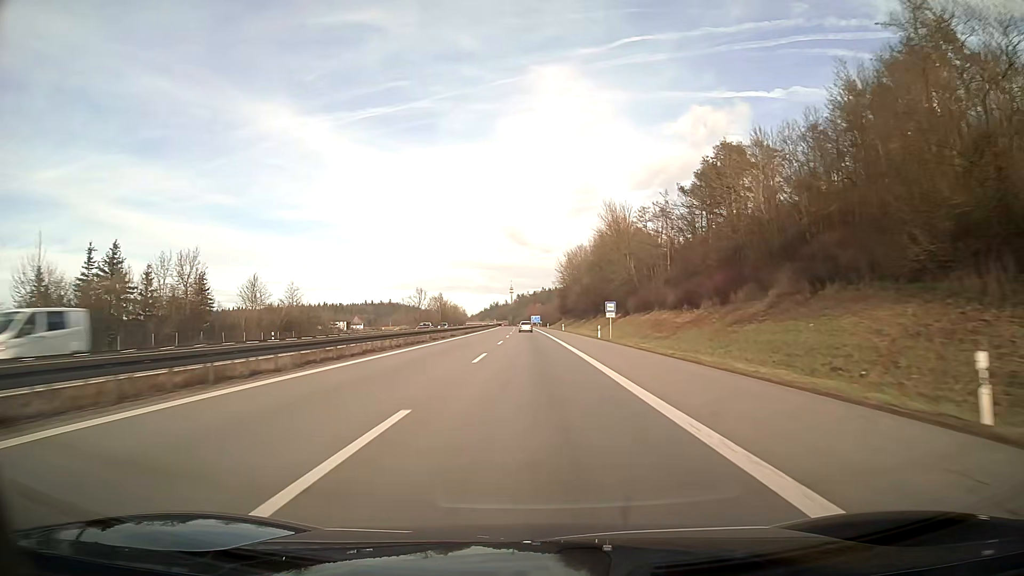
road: motorway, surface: asphalt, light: Day
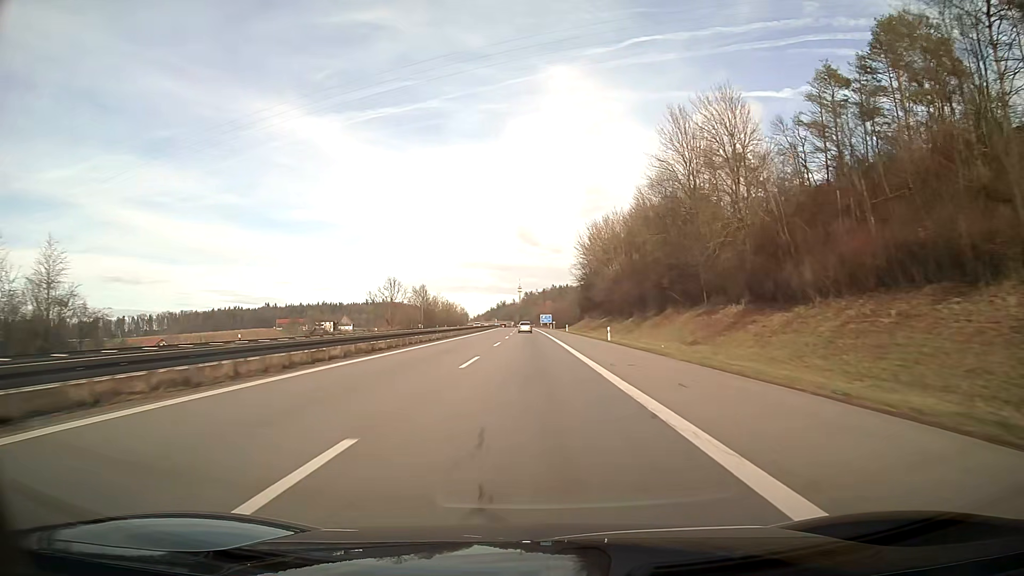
(-0.4, +57.1) m; -1°
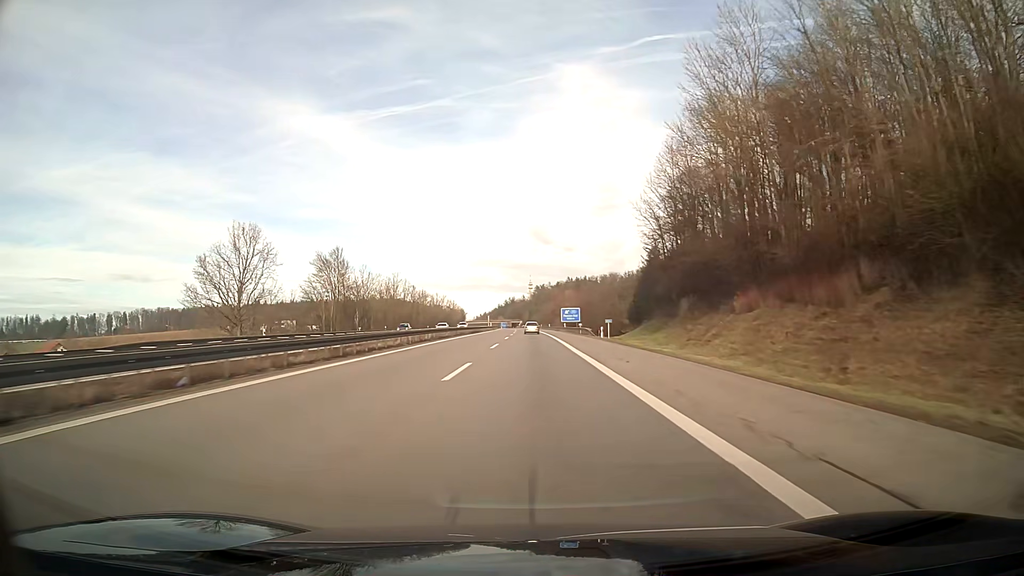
(-0.7, +95.2) m; -1°
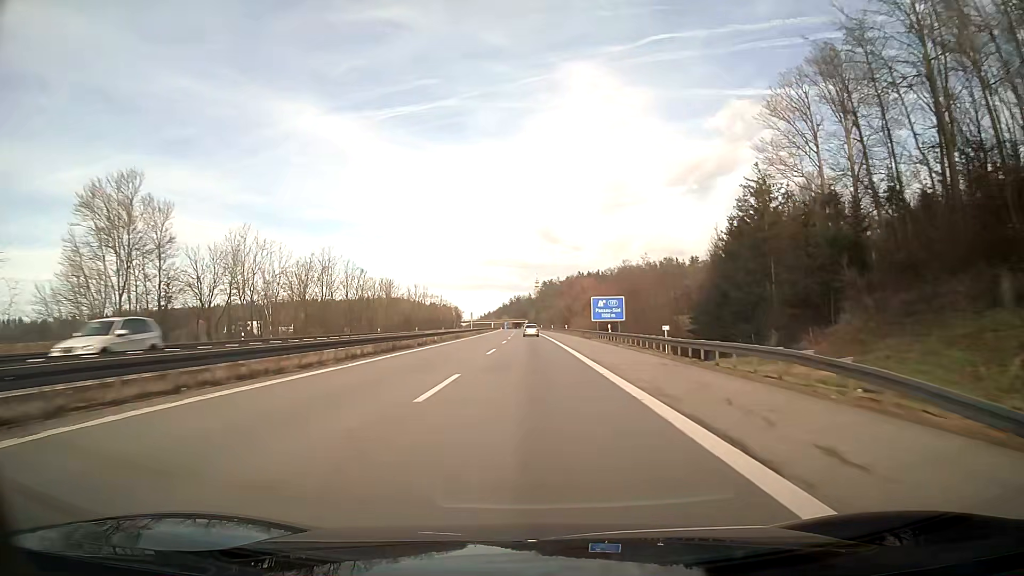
(-0.3, +57.1) m; -1°
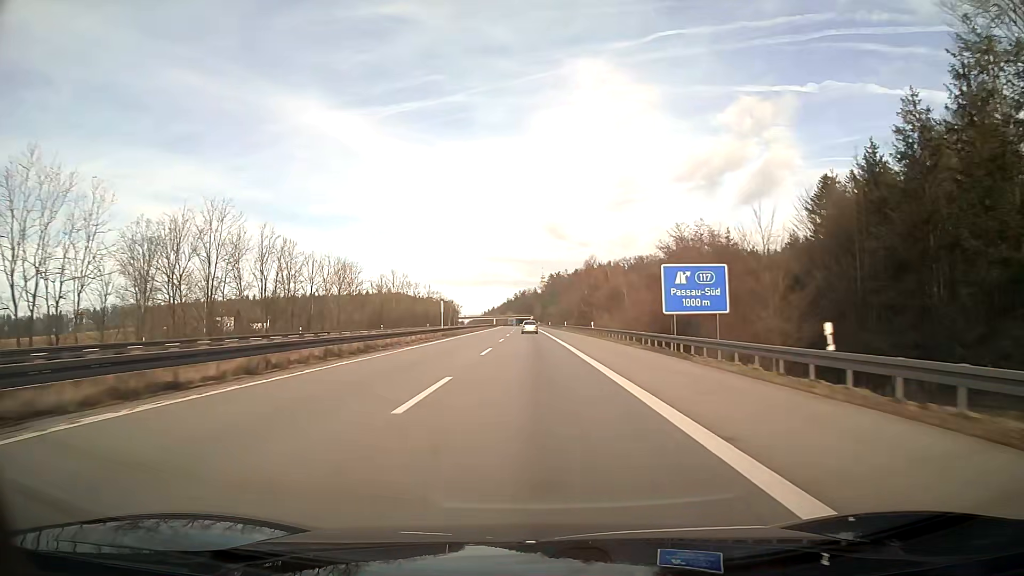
(-0.1, +38.3) m; 0°
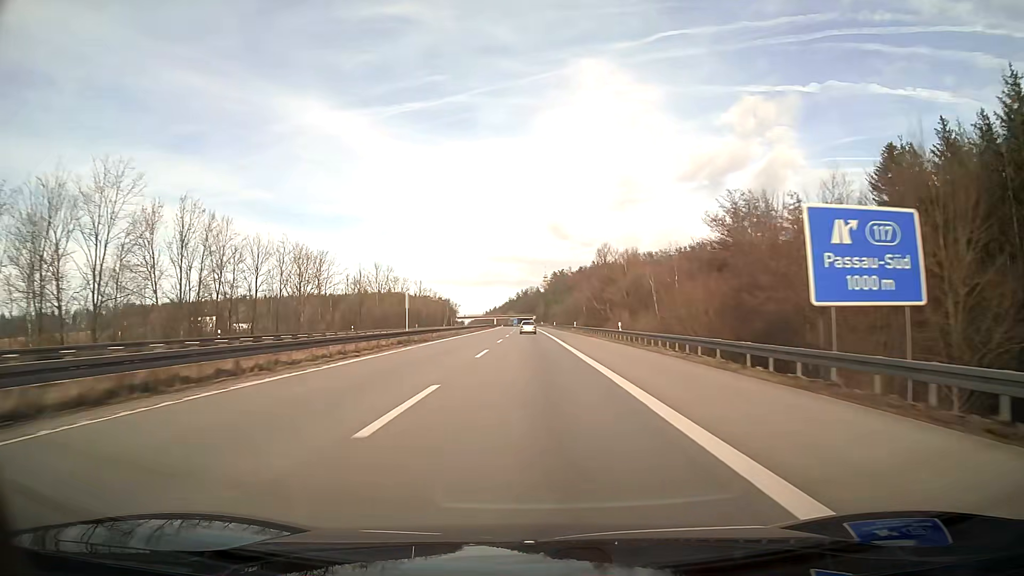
(0.0, +18.9) m; 0°
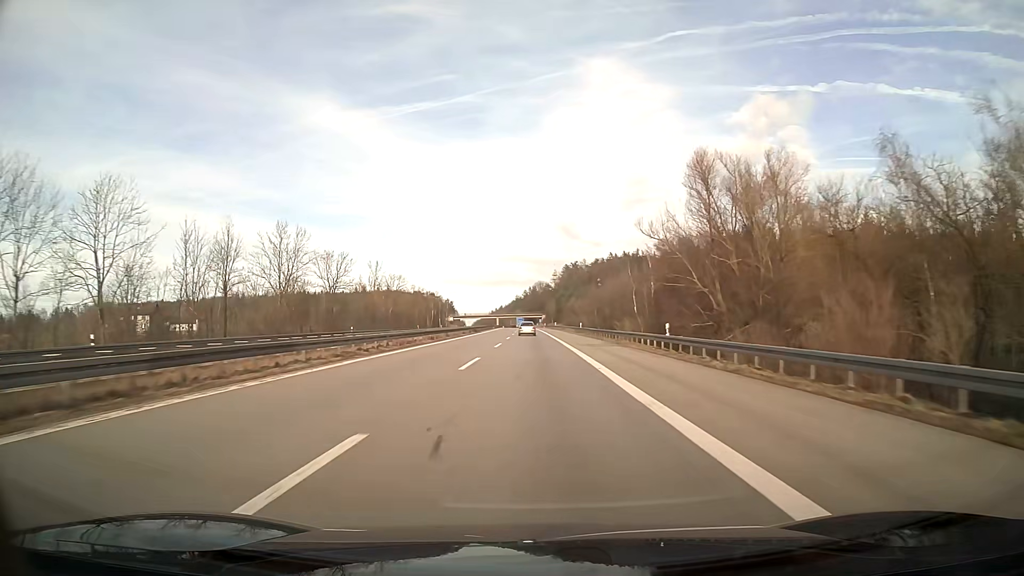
(-0.4, +57.2) m; -1°
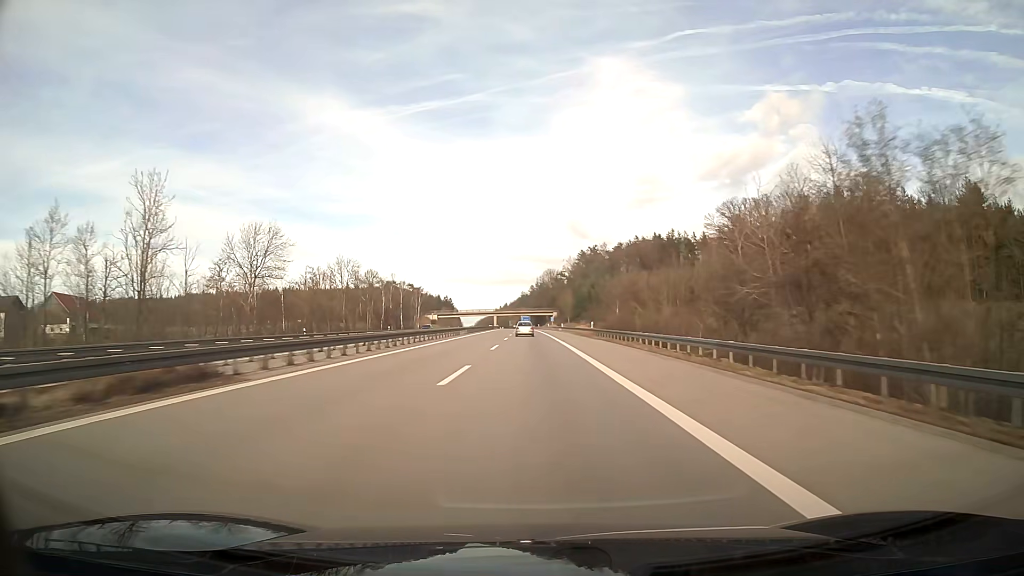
(-0.4, +75.7) m; -1°
